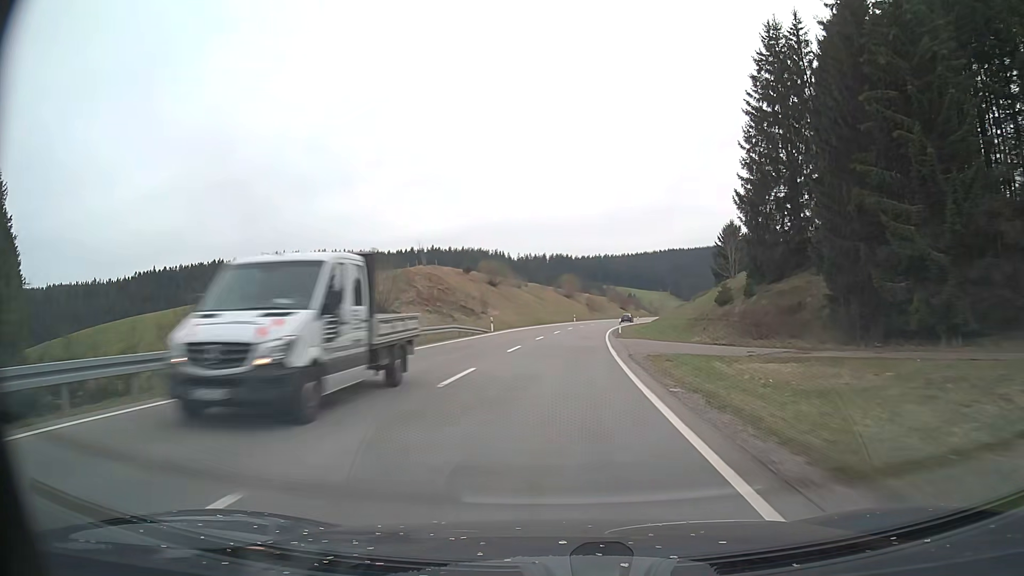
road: primary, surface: asphalt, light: Day
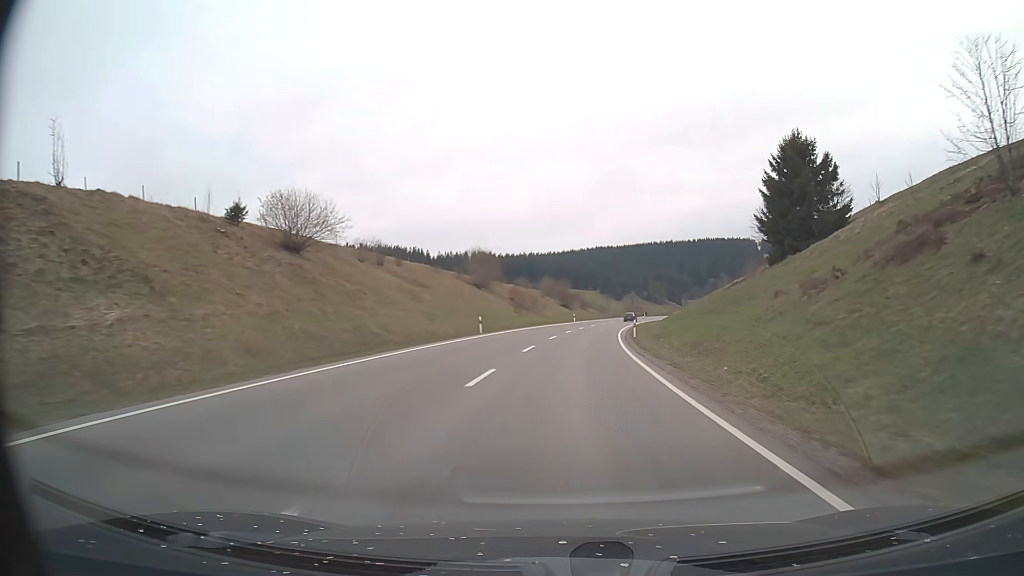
(+2.8, +60.0) m; +6°
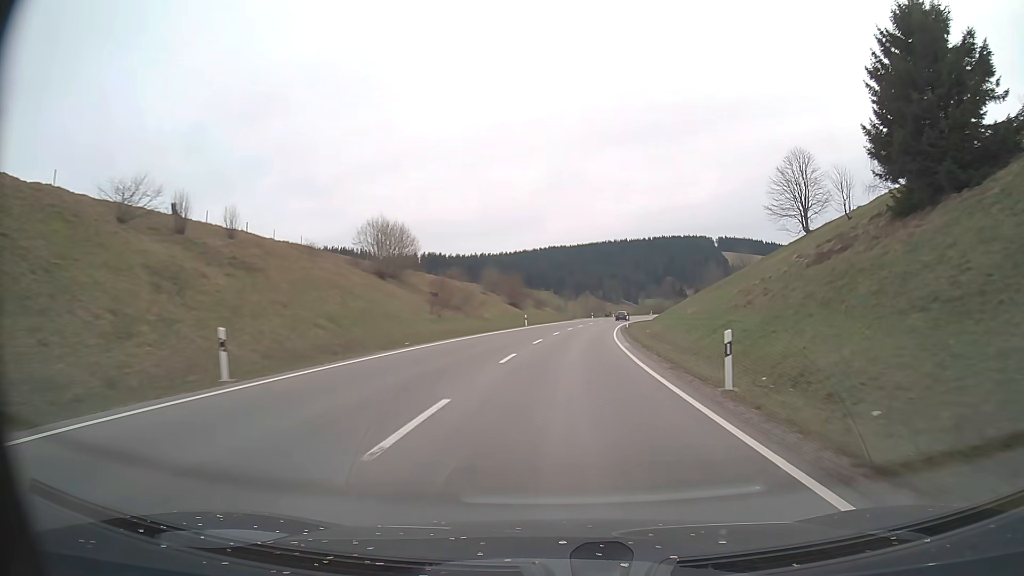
(+1.0, +30.0) m; +4°
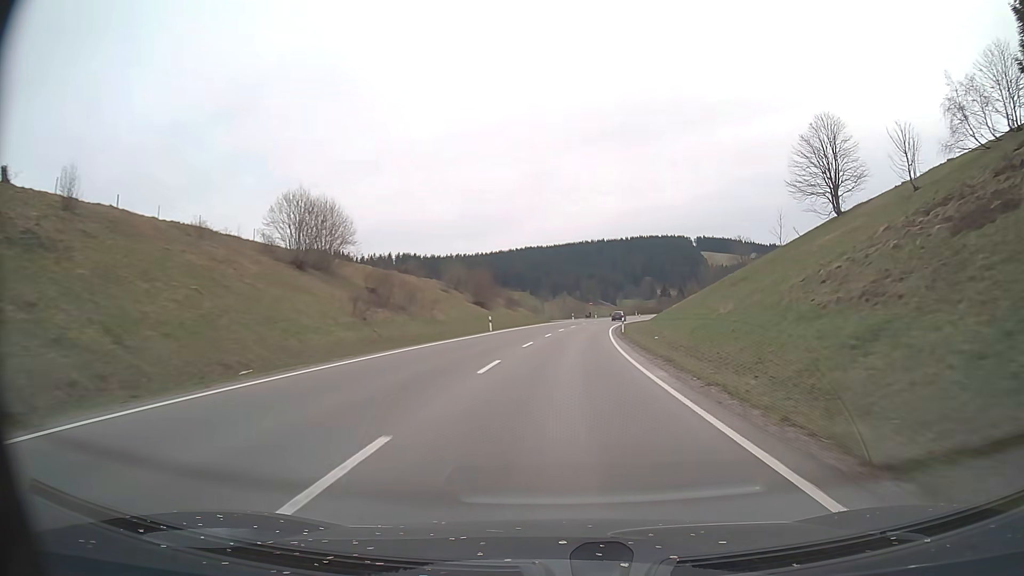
(+0.2, +15.0) m; +2°
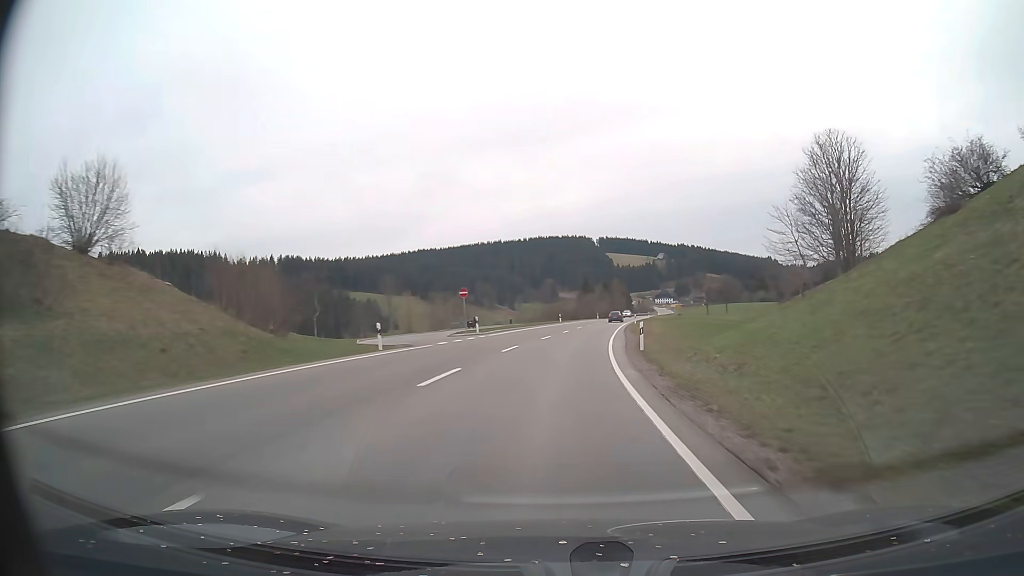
(+5.6, +74.7) m; +9°
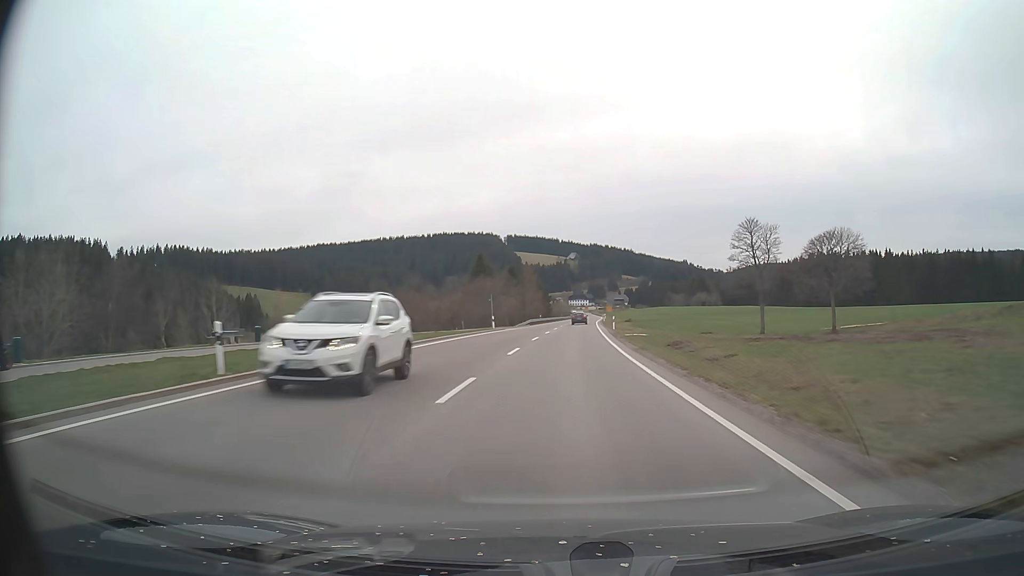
(+5.6, +74.2) m; +8°
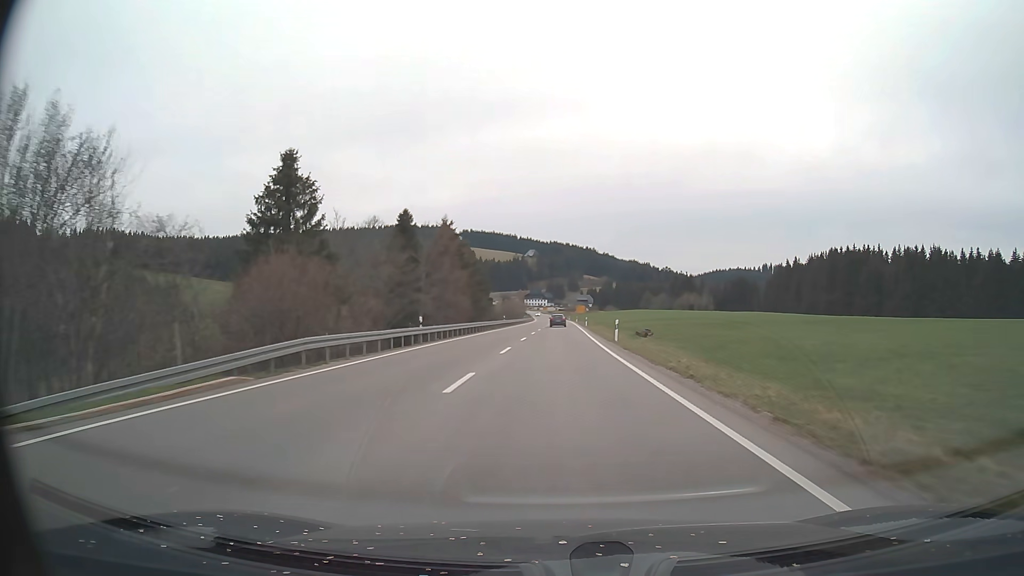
(+2.5, +69.7) m; +4°
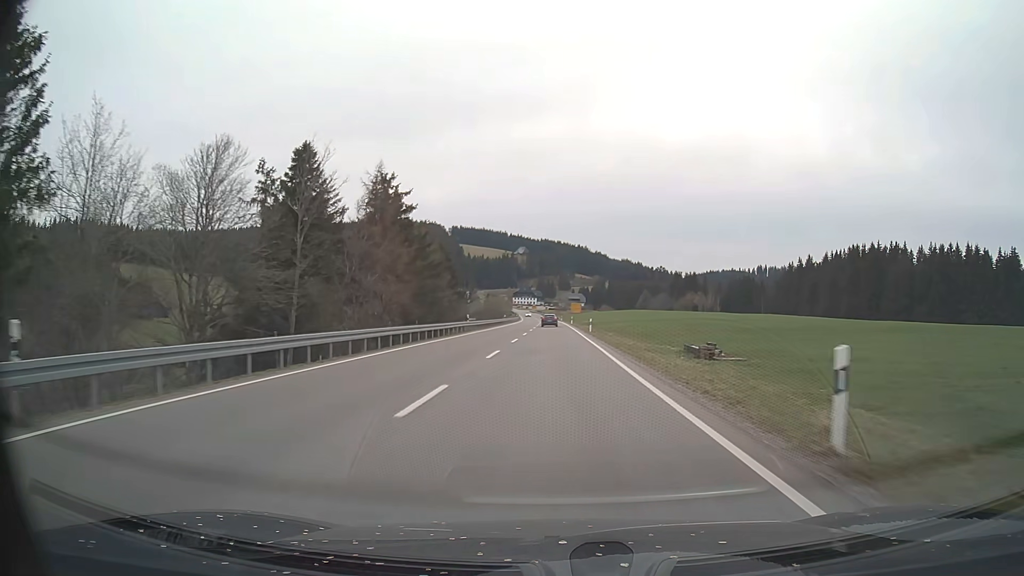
(+0.2, +26.9) m; +1°
(0, +10) (0, +20) (0, +30) (0, +40) (0, +50) (0, +60) (0, +70) (0, +80) (0, +90) (0, +100) m
